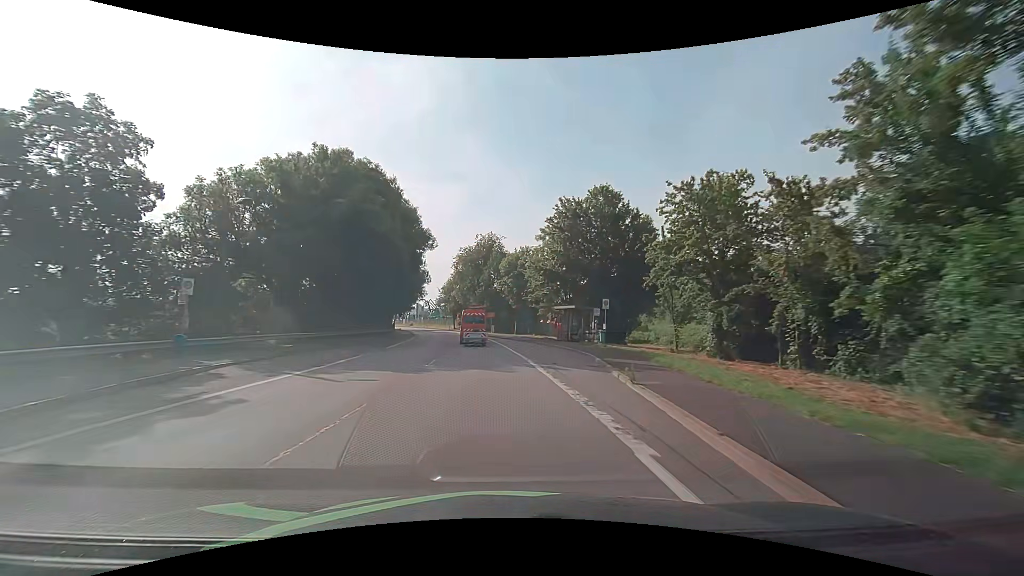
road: primary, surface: asphalt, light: Day
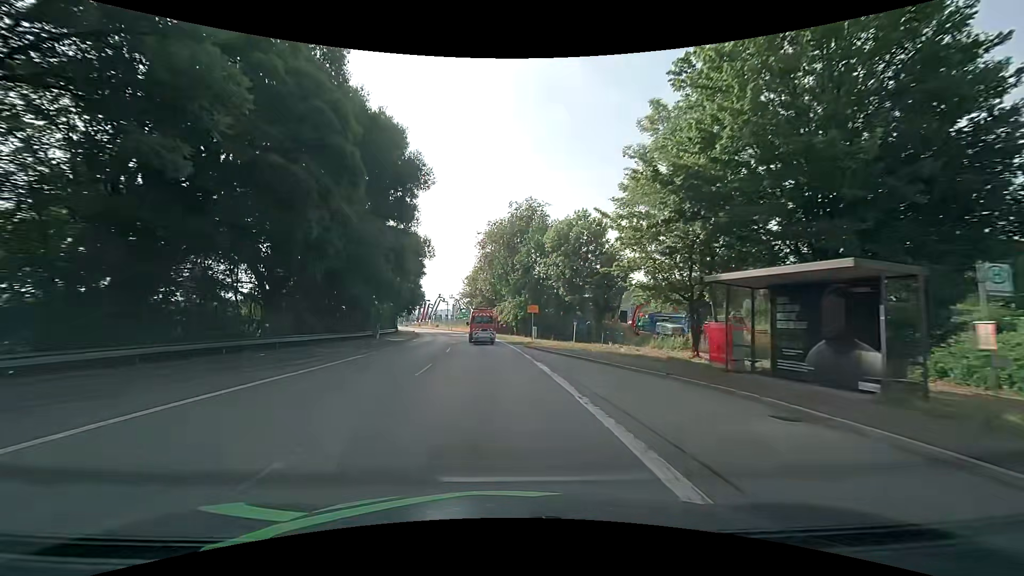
(-1.2, +27.4) m; -4°
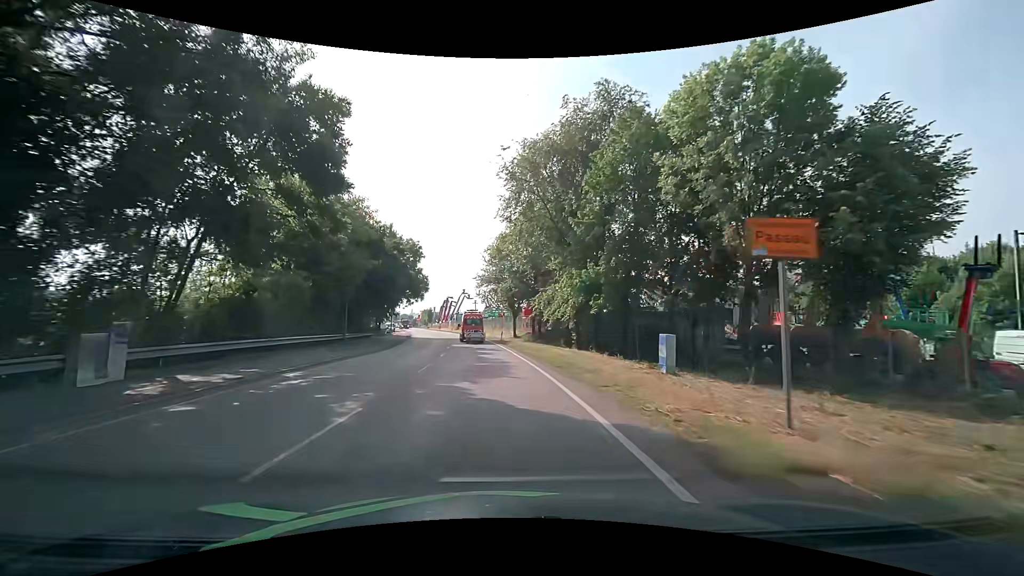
(-1.5, +33.0) m; -4°
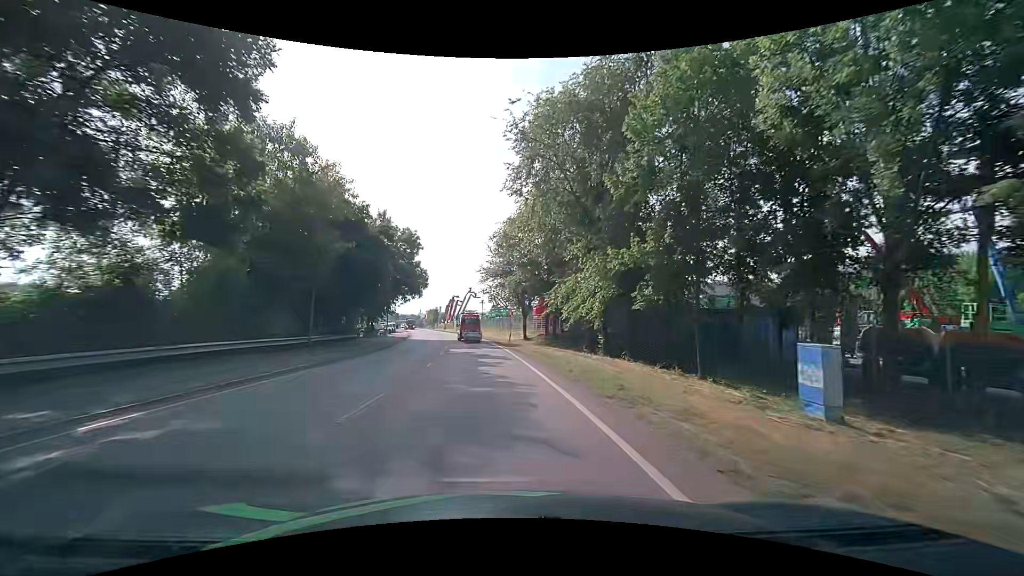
(-0.1, +7.4) m; -1°
(0, +10) (-1, +20) (-1, +30) (-2, +40) (-4, +50) (-5, +60) (-7, +70) (-8, +79) (-10, +89) (-12, +99) m
